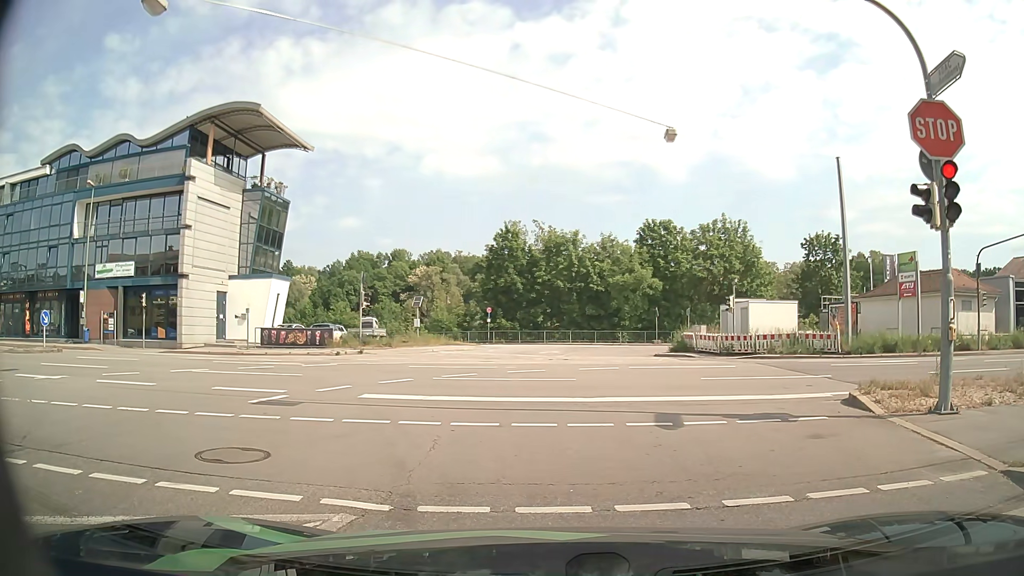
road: tertiary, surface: asphalt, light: Day
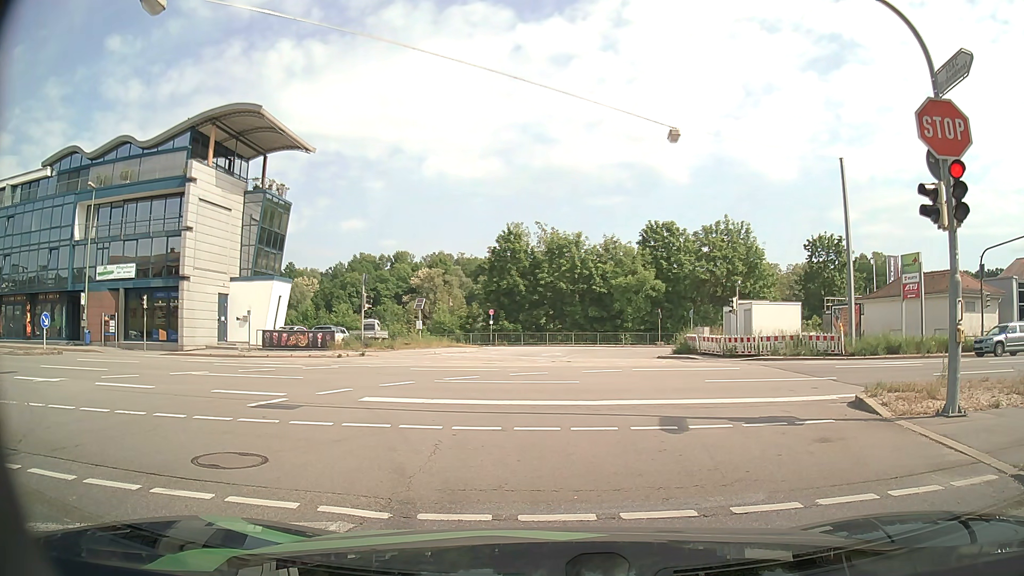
(0.0, +0.2) m; 0°
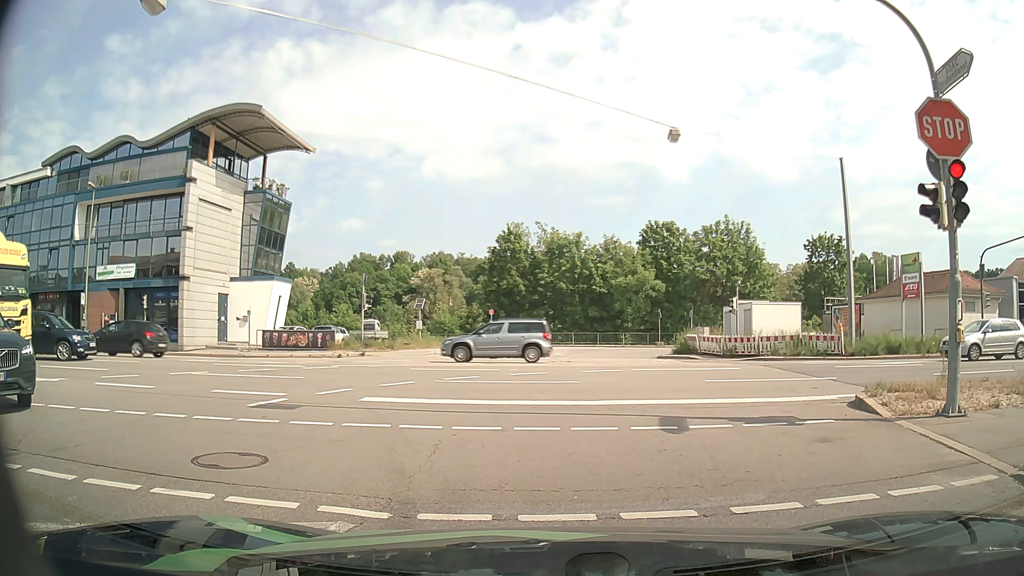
(0.0, 0.0) m; 0°
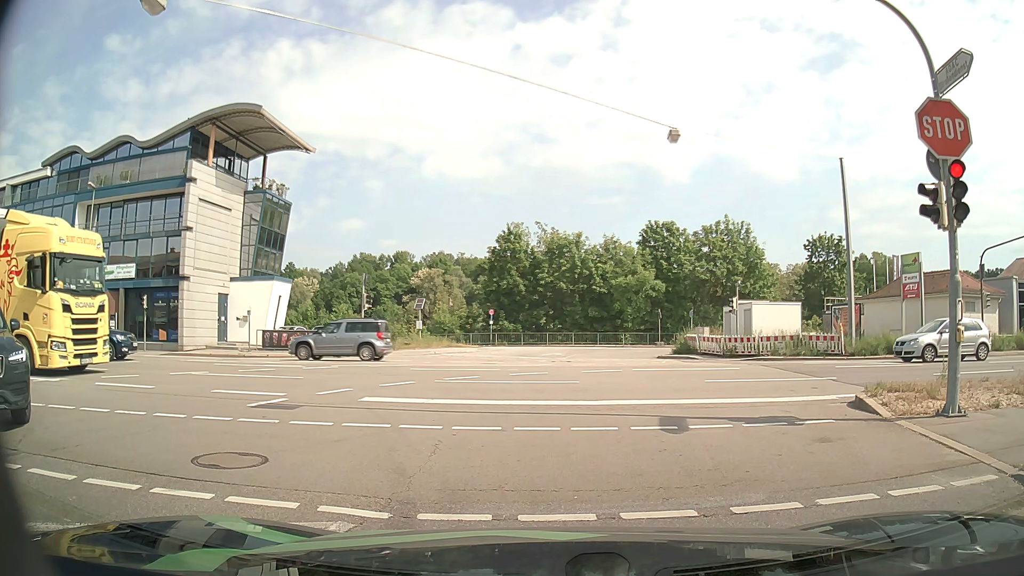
(0.0, 0.0) m; 0°
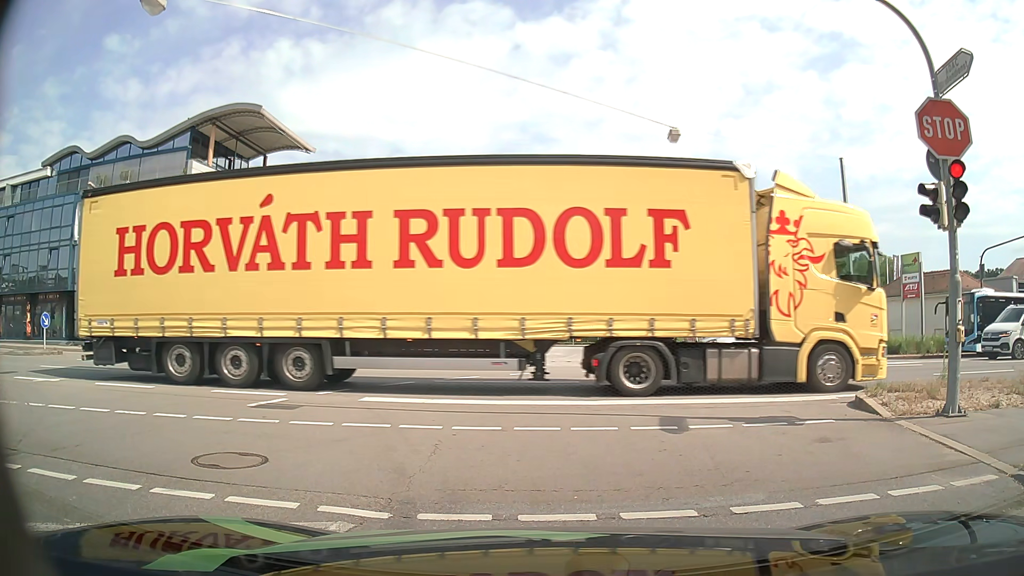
(0.0, 0.0) m; 0°
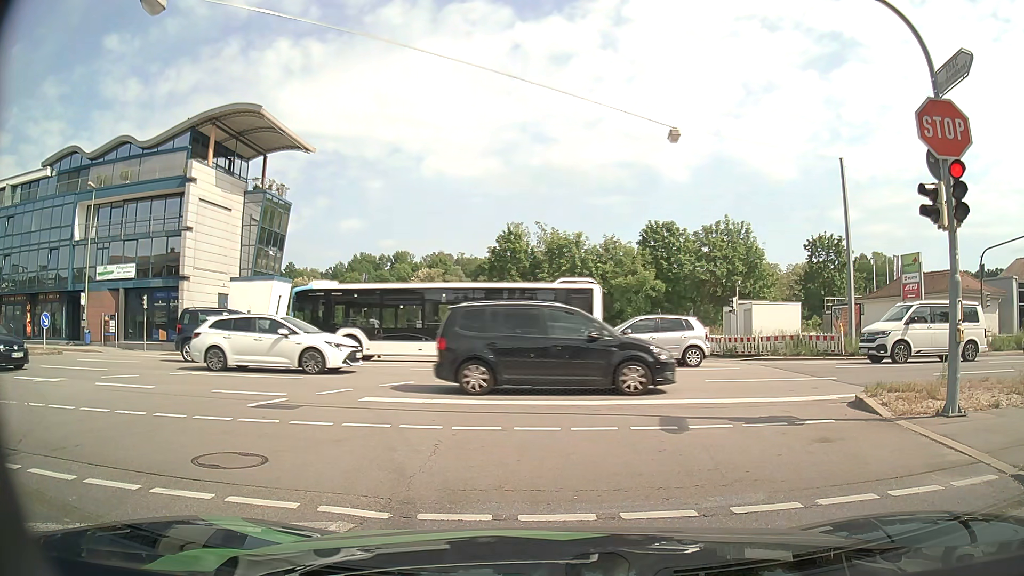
(0.0, 0.0) m; 0°
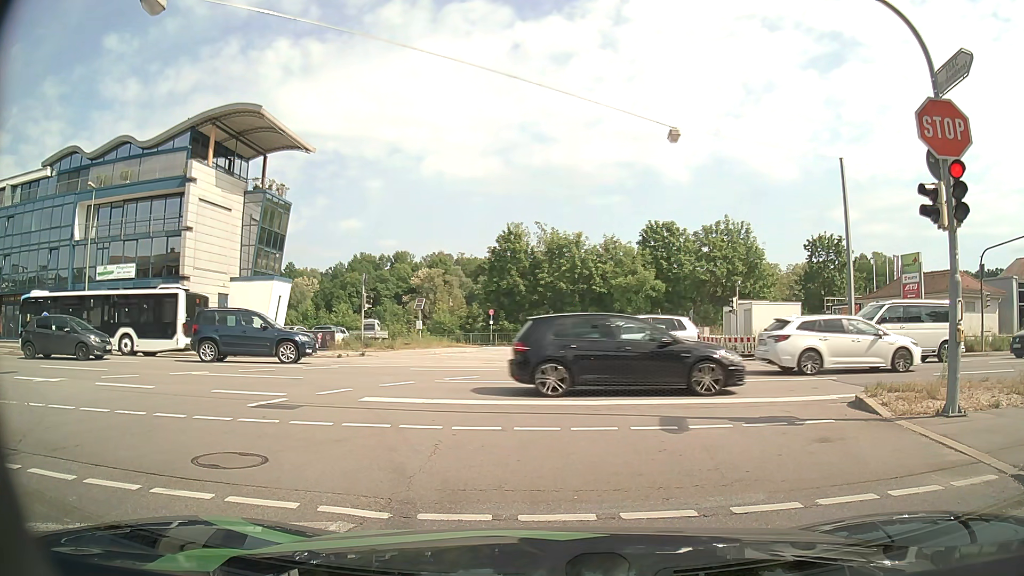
(0.0, 0.0) m; 0°
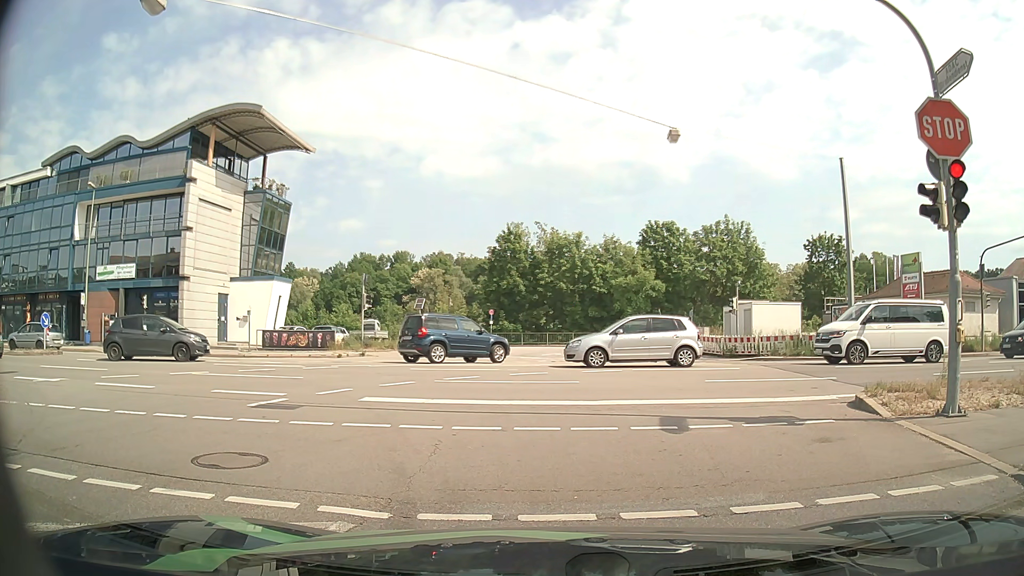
(0.0, 0.0) m; 0°
(-1, +10) (-5, +19) (-12, +26) (-22, +28) (-32, +28) (-42, +27) (-52, +27) (-62, +27) (-72, +27) (-82, +27) m
